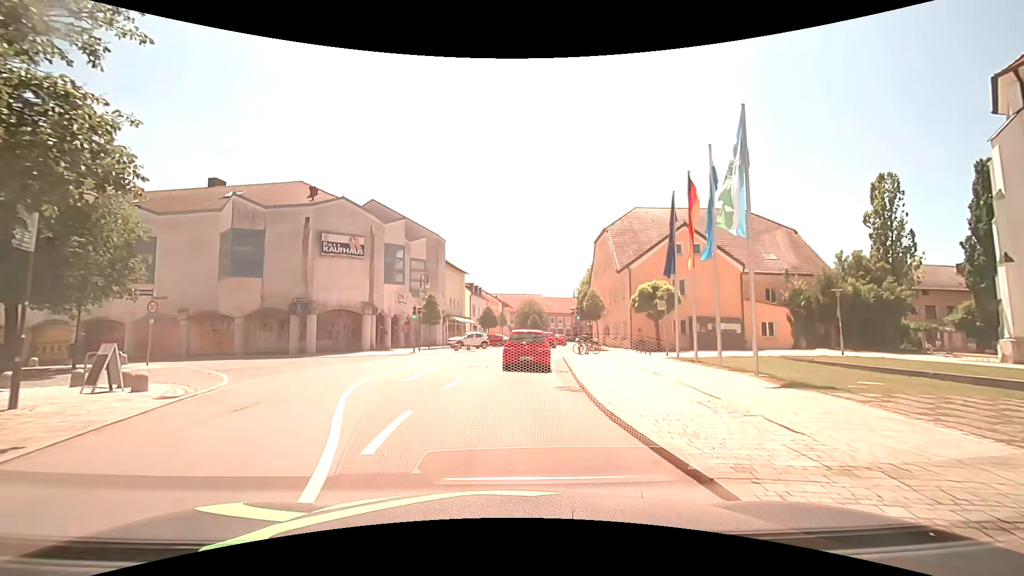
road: secondary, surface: asphalt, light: Day
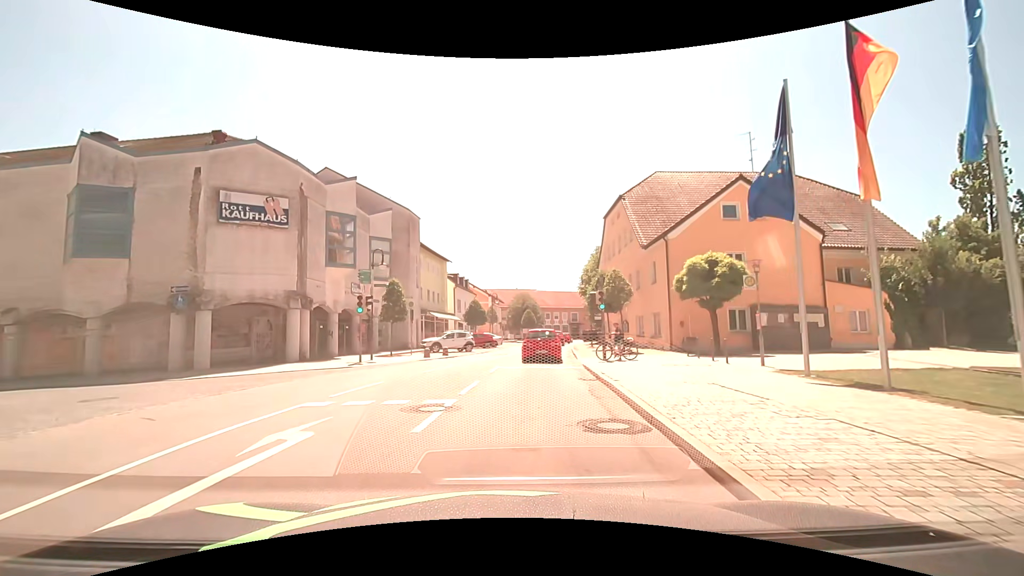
(0.0, +10.9) m; +1°
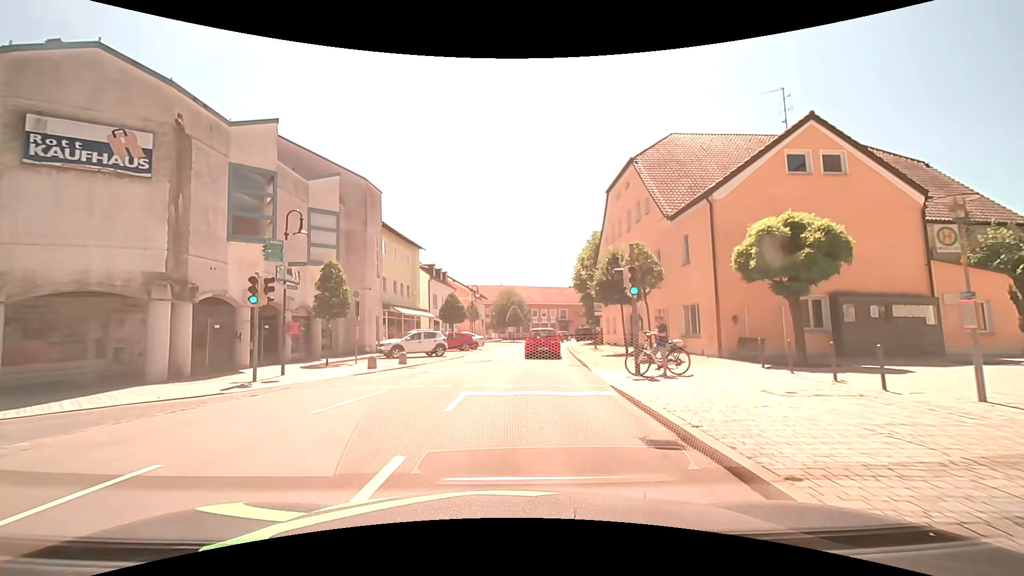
(+0.2, +8.2) m; +2°
(0, +10) (+1, +20) (+2, +30) (+3, +40) (+4, +50) (+5, +60) (+7, +70) (+9, +79) (+12, +89) (+16, +98) m
